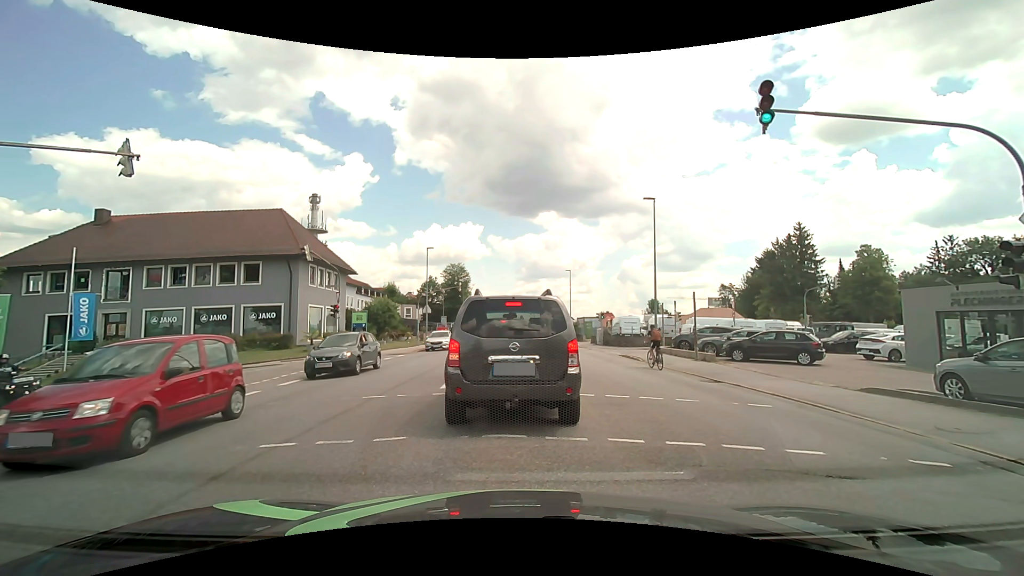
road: tertiary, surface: asphalt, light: Day
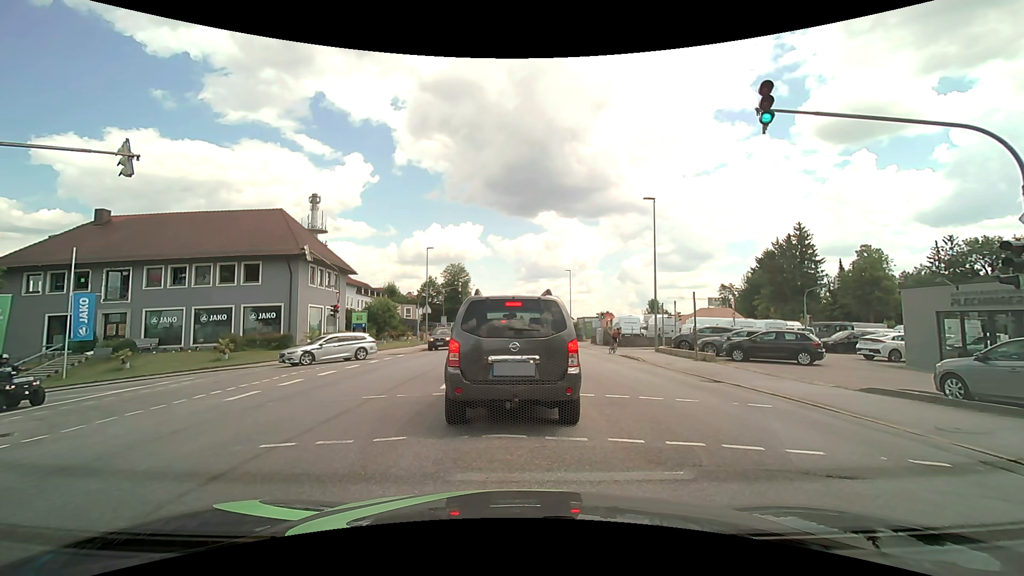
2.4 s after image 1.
(0.0, 0.0) m; 0°
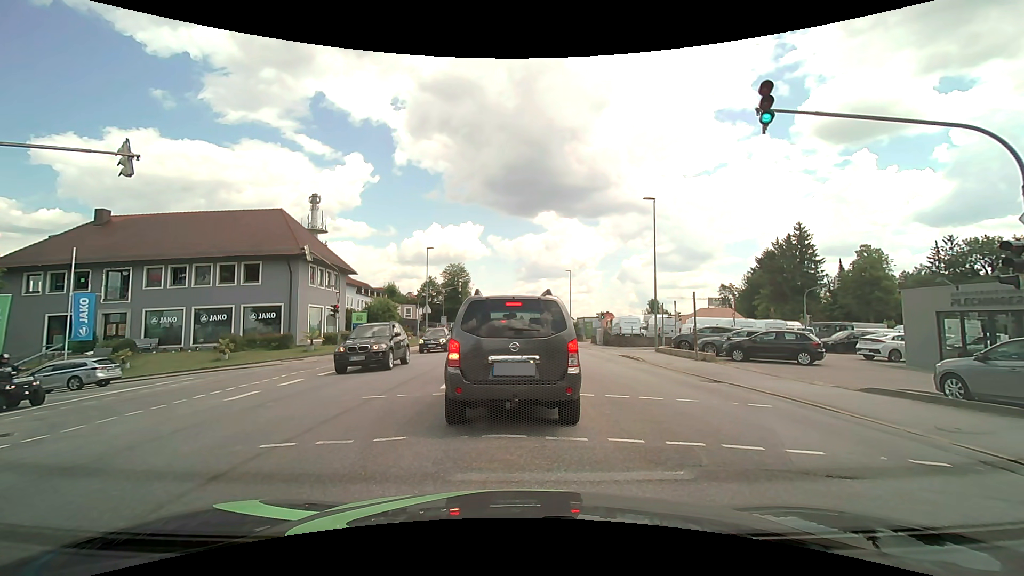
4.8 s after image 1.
(0.0, 0.0) m; 0°
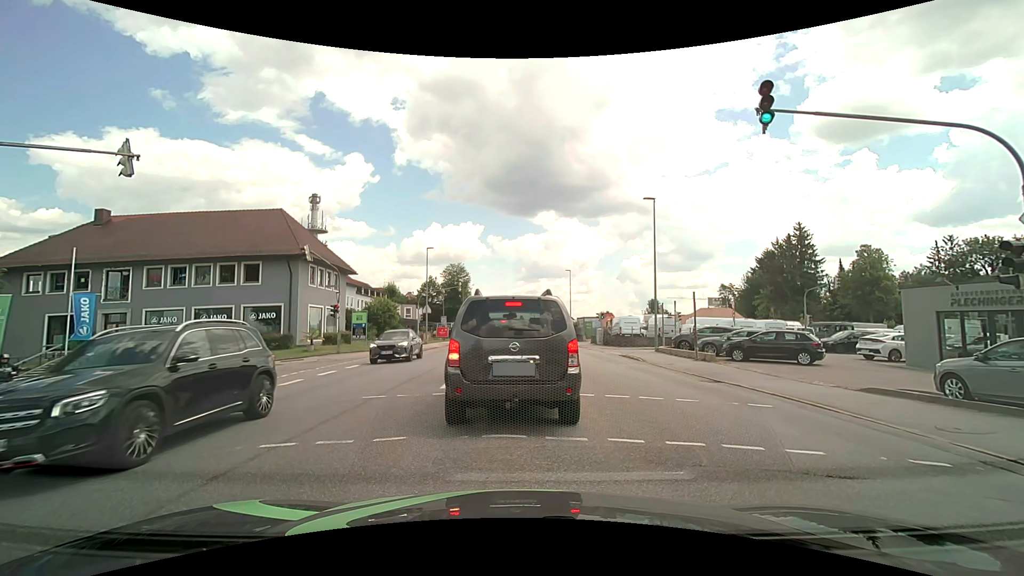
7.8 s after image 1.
(0.0, 0.0) m; 0°
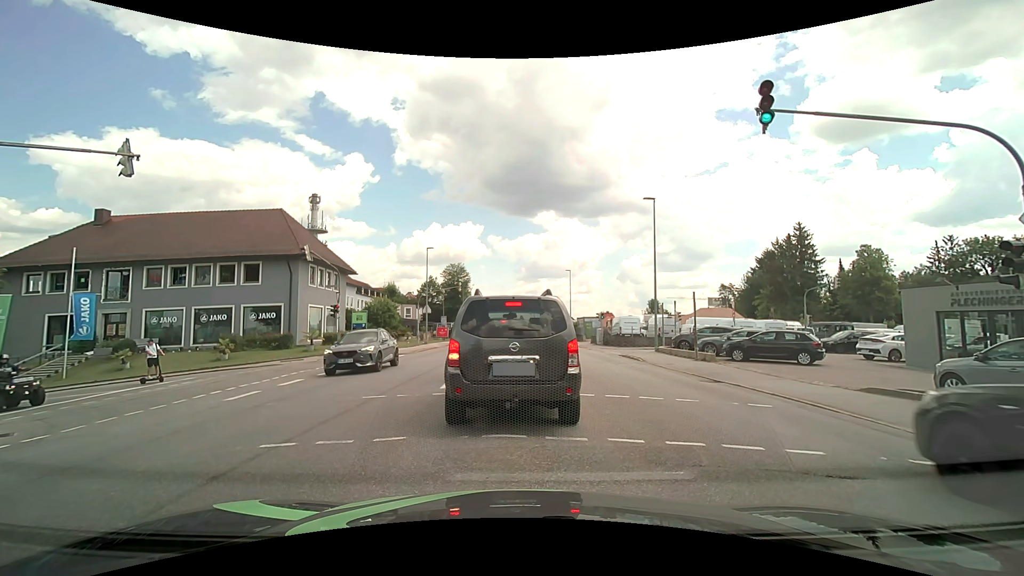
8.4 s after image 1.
(0.0, 0.0) m; 0°
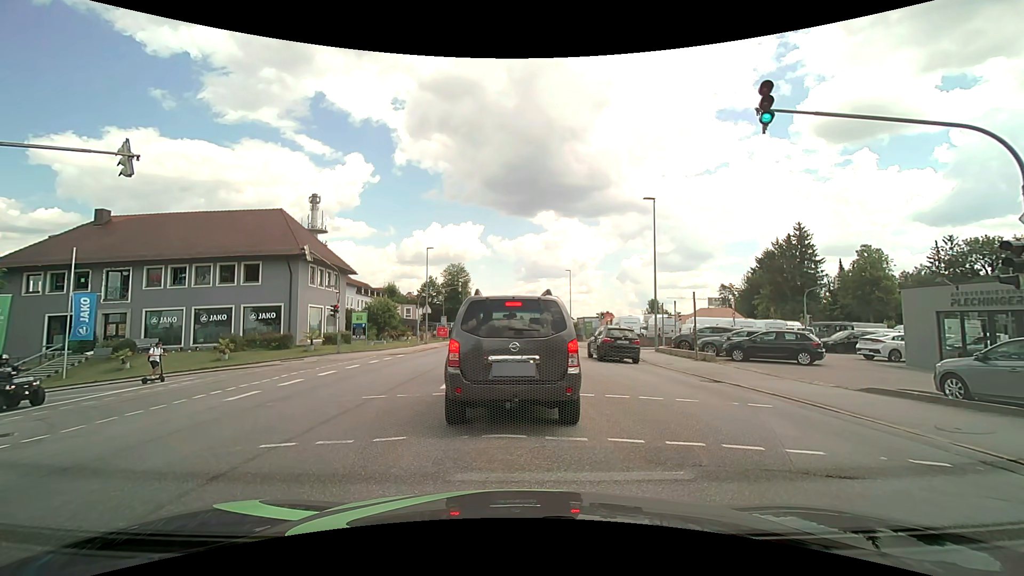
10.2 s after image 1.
(0.0, 0.0) m; 0°
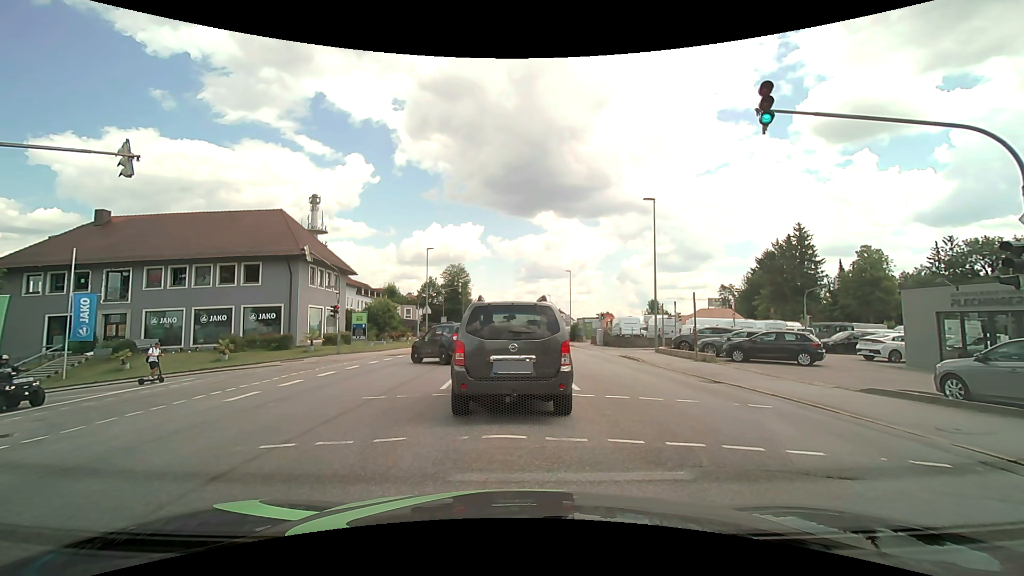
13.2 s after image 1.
(0.0, 0.0) m; 0°
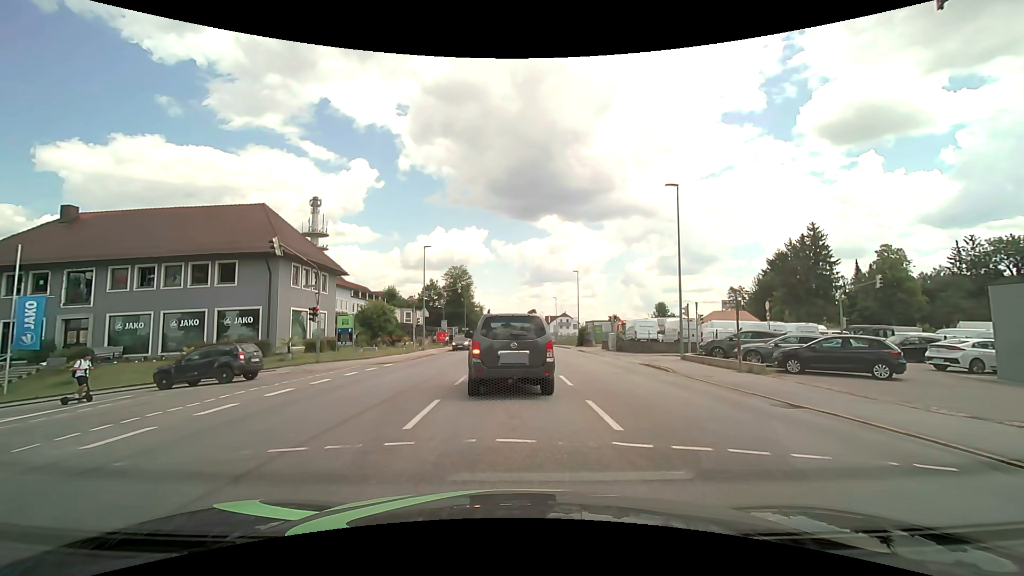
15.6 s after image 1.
(-0.1, +4.4) m; 0°
